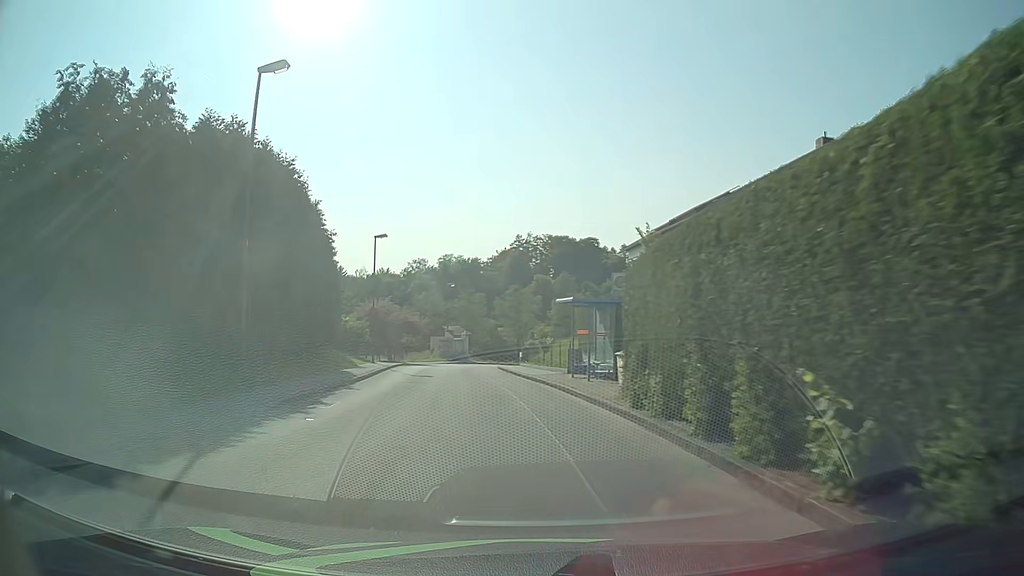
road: unclassified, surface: asphalt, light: Day
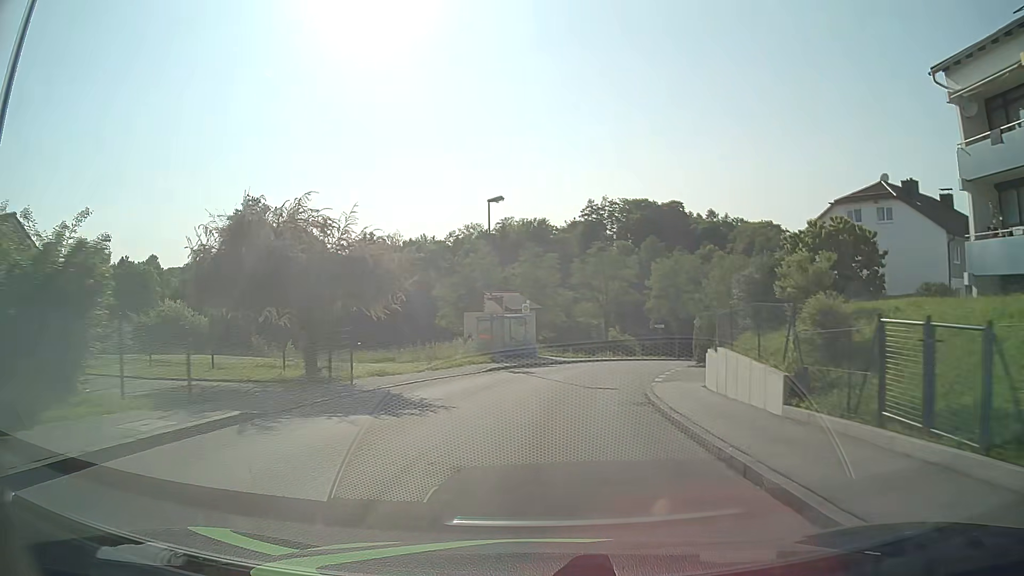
(-3.8, +36.3) m; -6°
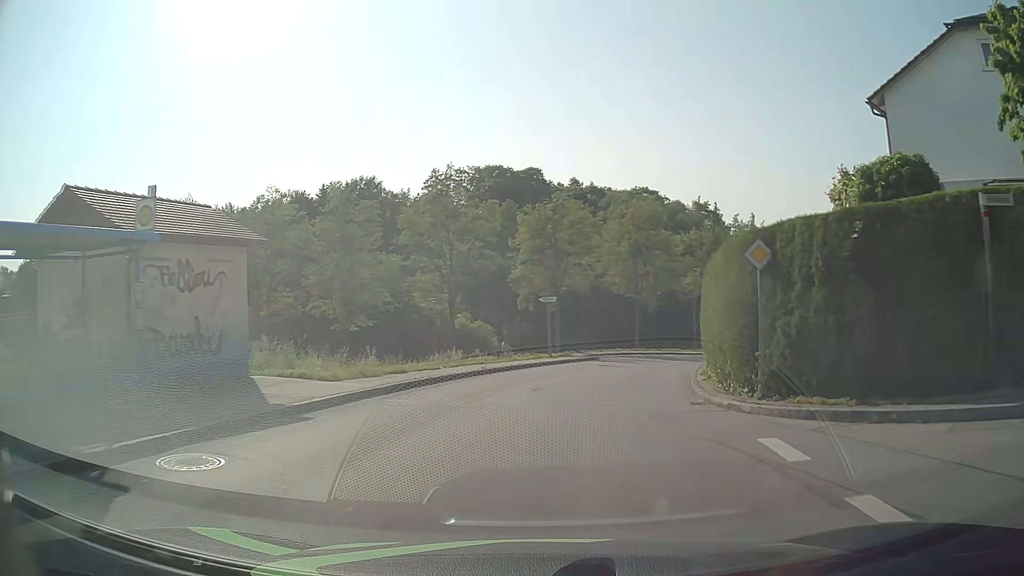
(+3.0, +28.8) m; +13°
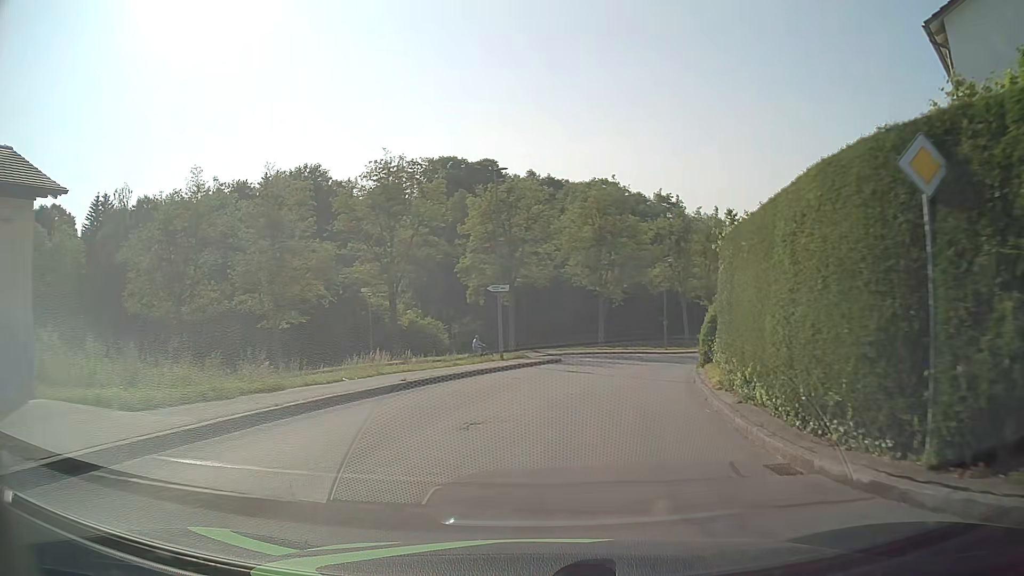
(+0.2, +6.6) m; +3°
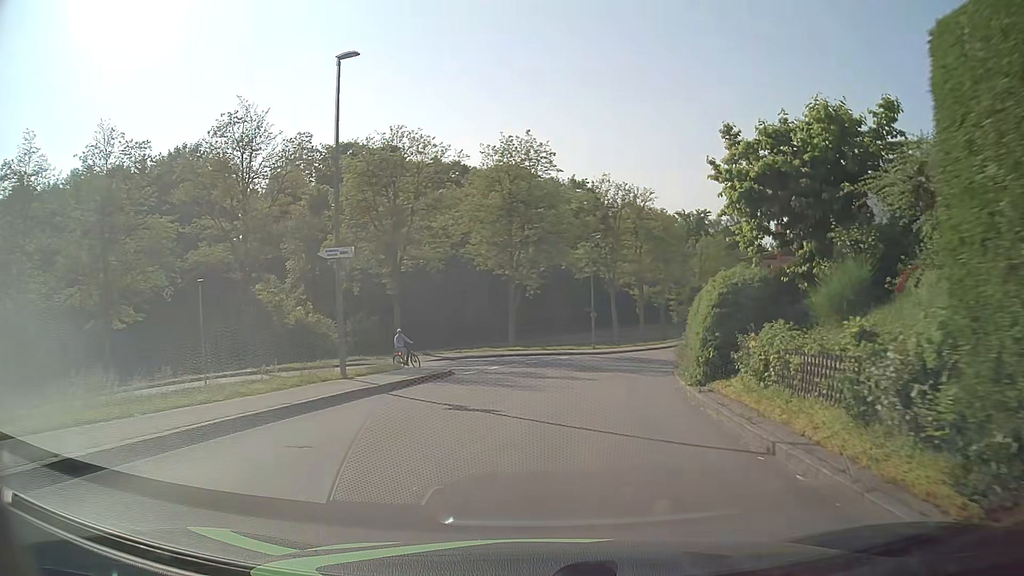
(+0.8, +11.8) m; +8°
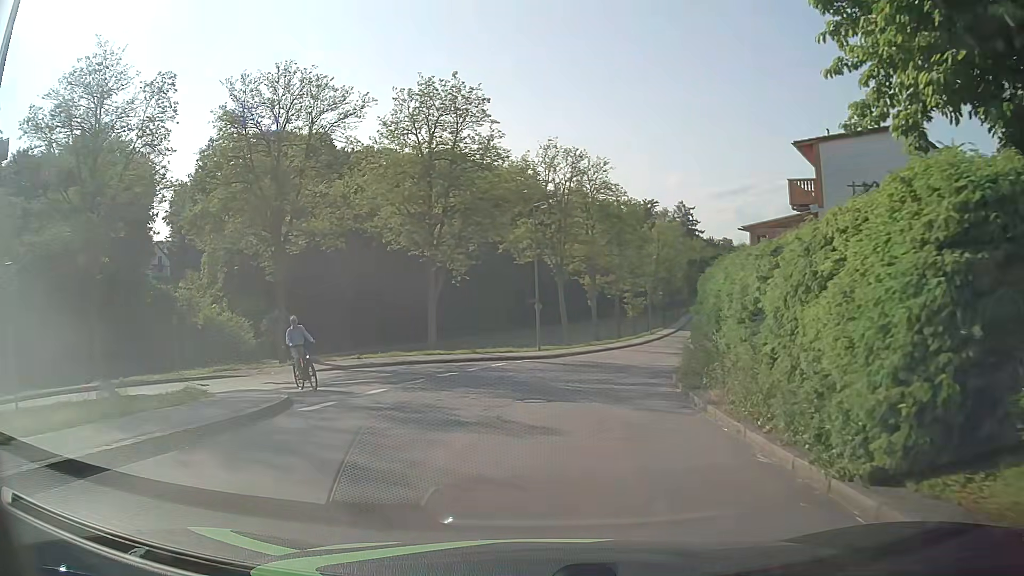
(+0.4, +10.1) m; +5°
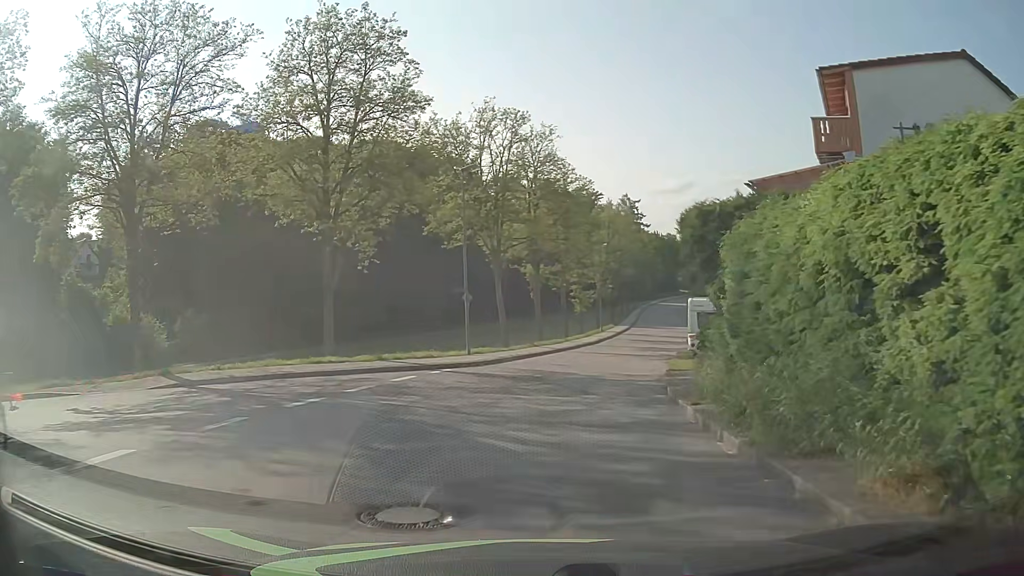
(+0.2, +7.9) m; +6°
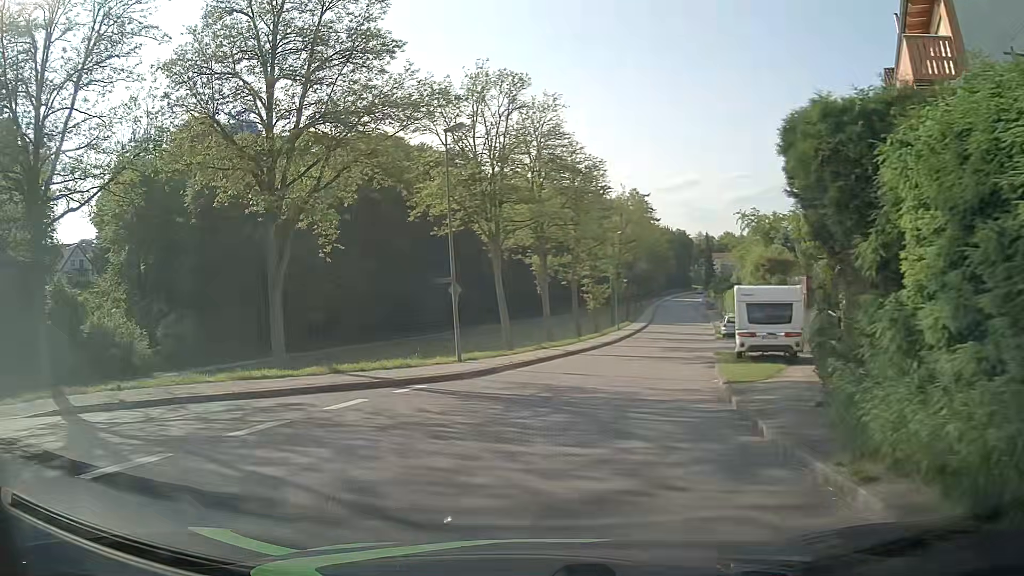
(0.0, +5.7) m; -2°
(-5, +8) (-15, +9) (-24, +5) (-32, 0) (-41, -5) (-50, -9) (-60, -11) (-70, -13) (-80, -16) (-89, -18) m
